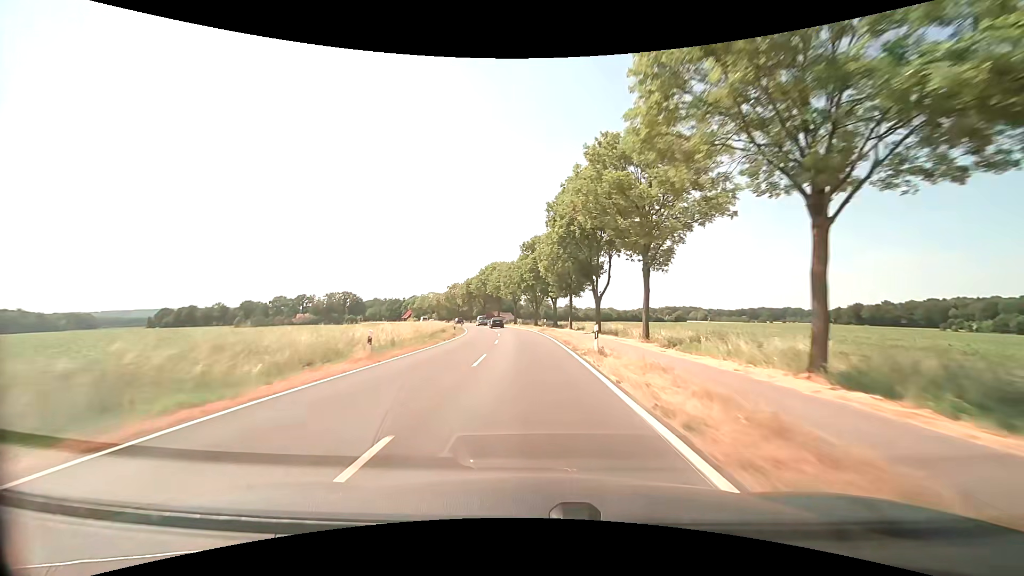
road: secondary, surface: asphalt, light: Day
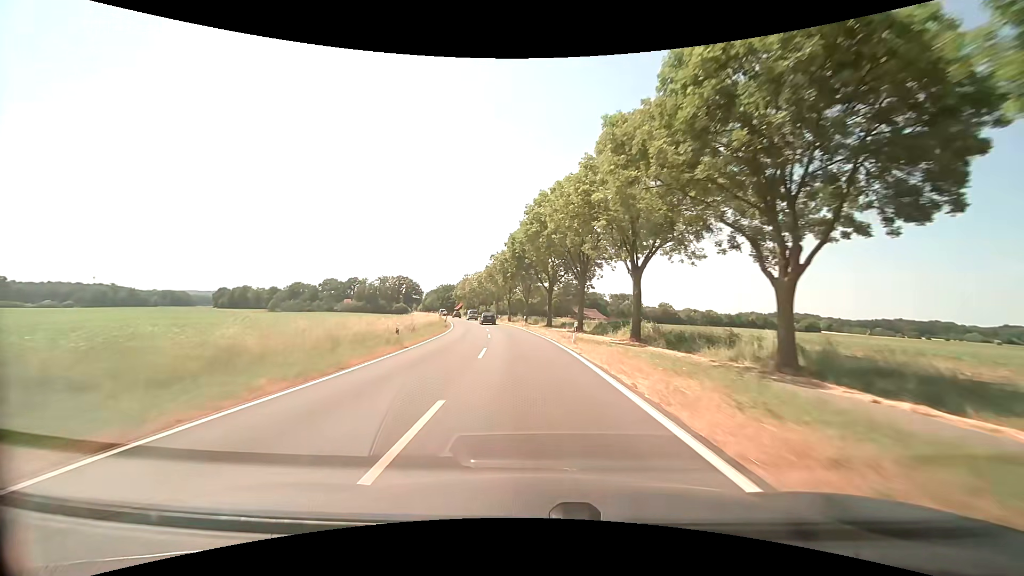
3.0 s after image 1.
(-5.1, +69.8) m; -9°
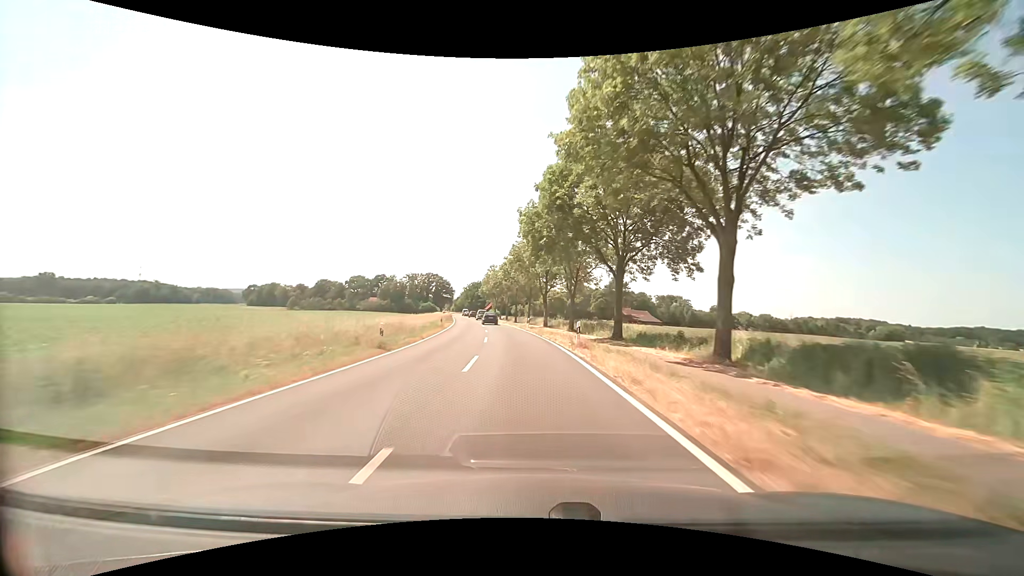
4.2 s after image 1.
(-1.1, +27.8) m; -4°
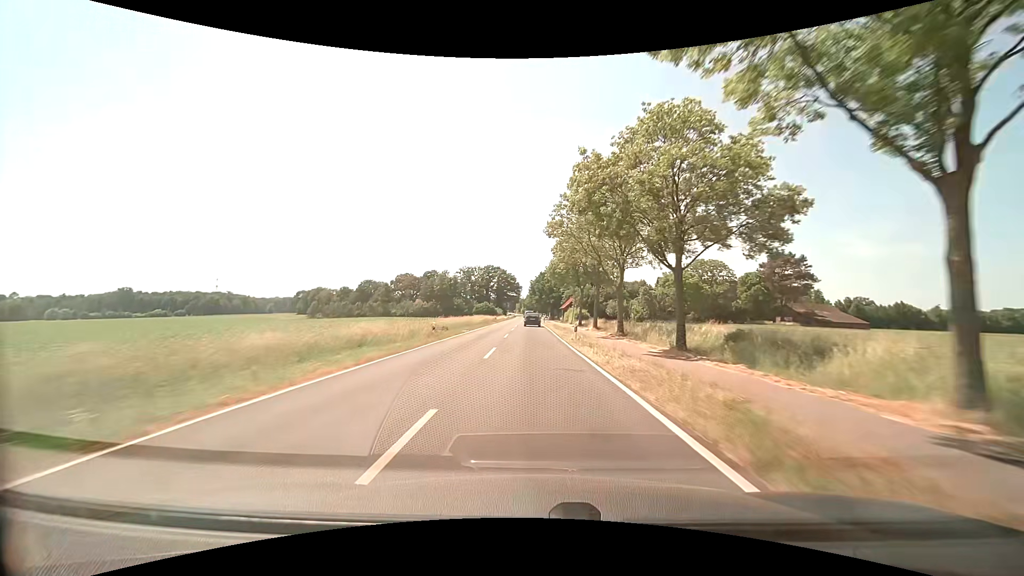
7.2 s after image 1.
(-6.5, +68.7) m; -9°
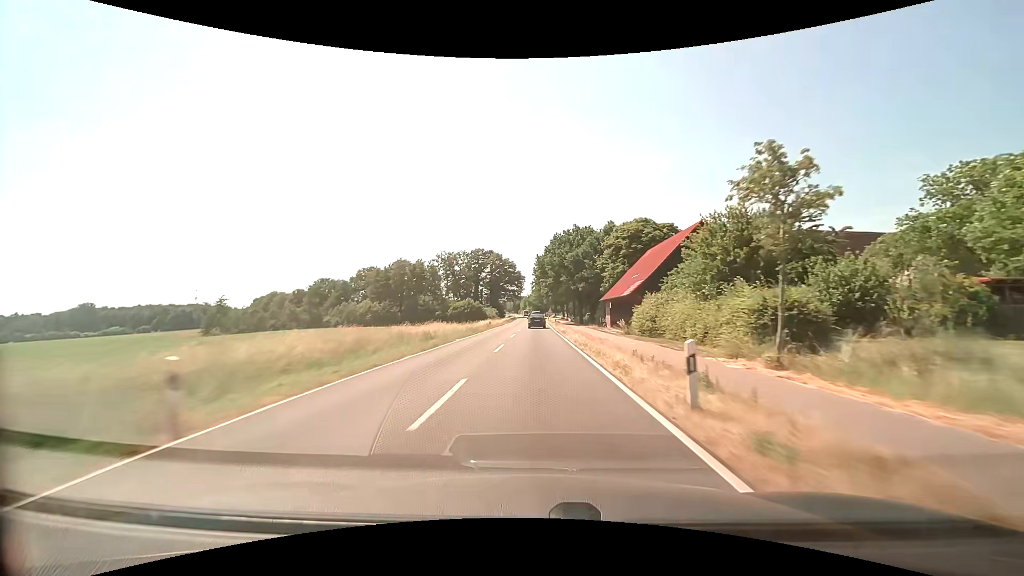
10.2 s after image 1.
(-1.0, +68.6) m; -1°
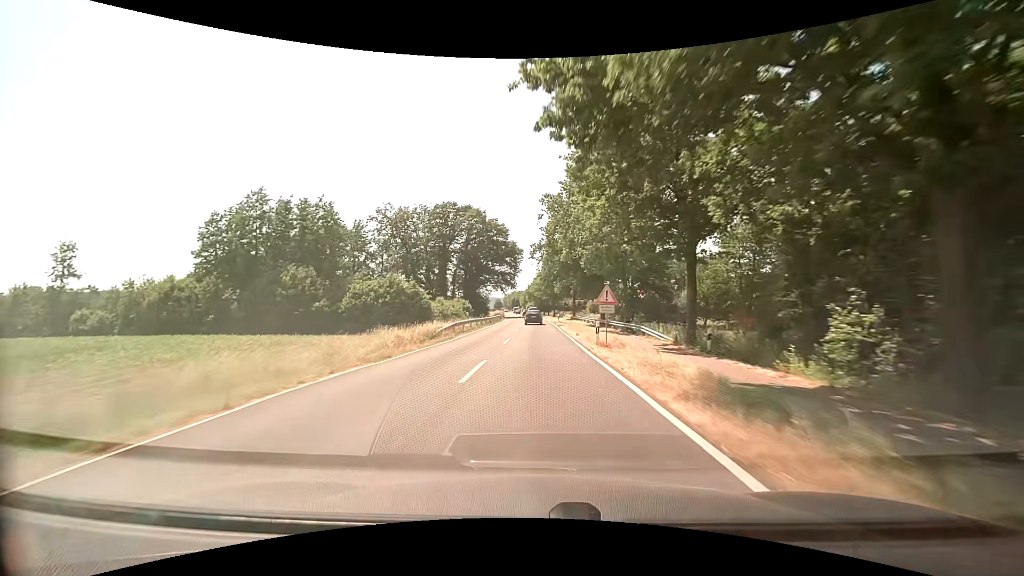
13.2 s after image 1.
(0.0, +68.5) m; 0°
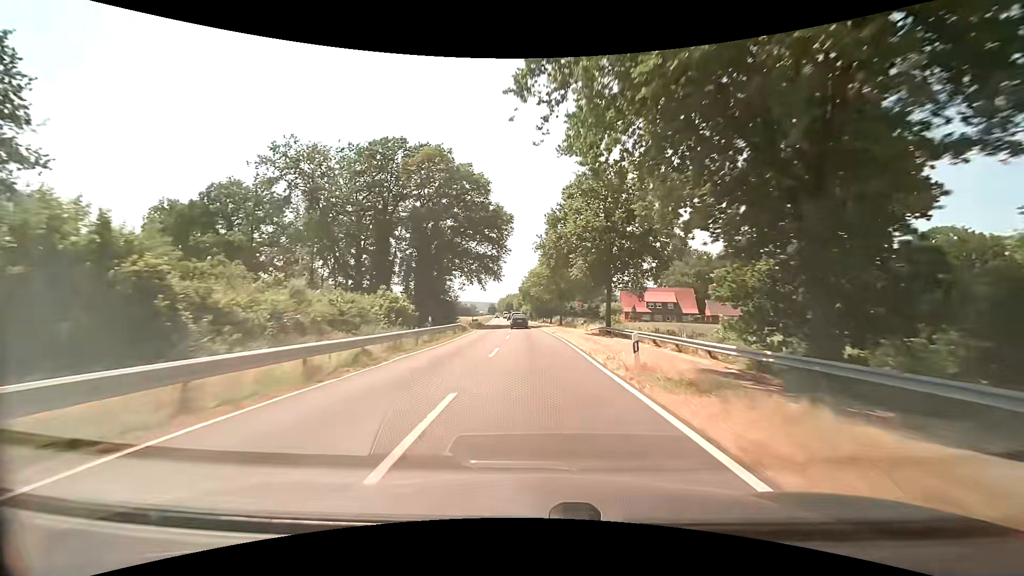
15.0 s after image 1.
(+0.1, +41.0) m; 0°
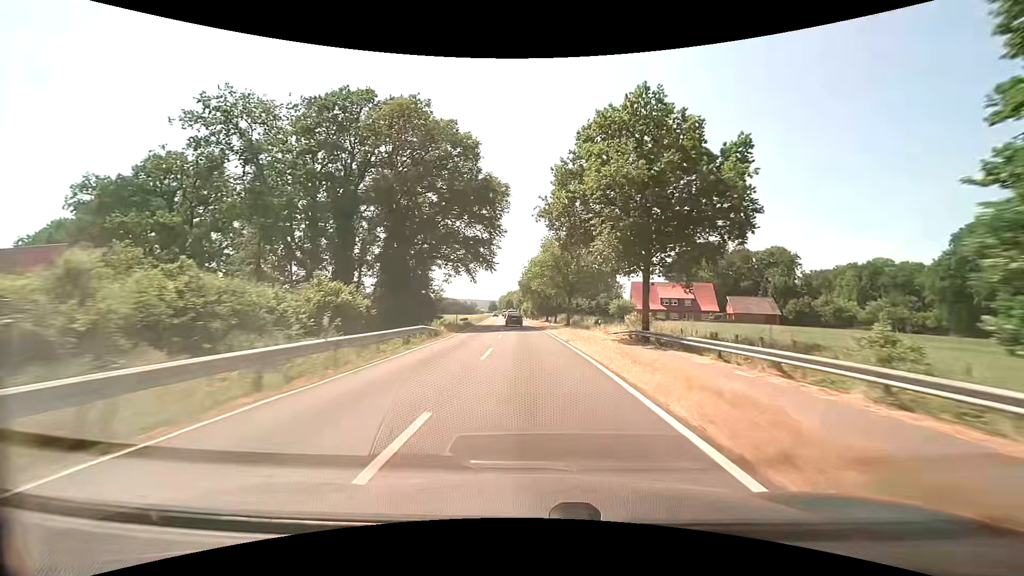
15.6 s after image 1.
(0.0, +13.6) m; 0°
(0, +10) (0, +20) (0, +30) (-1, +40) (-1, +50) (-2, +60) (-3, +70) (-3, +80) (-4, +90) (-5, +100) m
